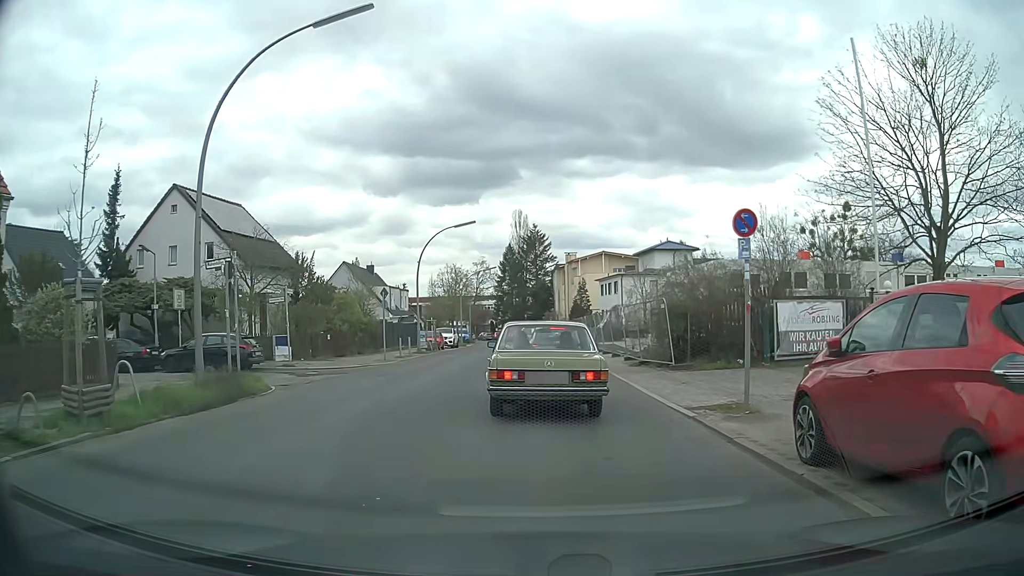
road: tertiary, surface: asphalt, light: Day
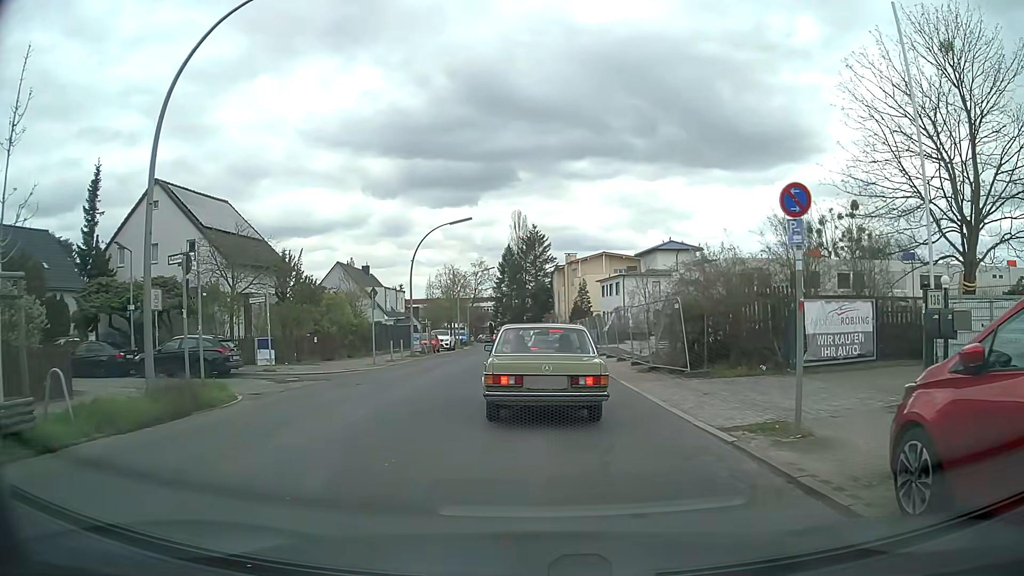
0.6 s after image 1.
(0.0, +2.0) m; 0°
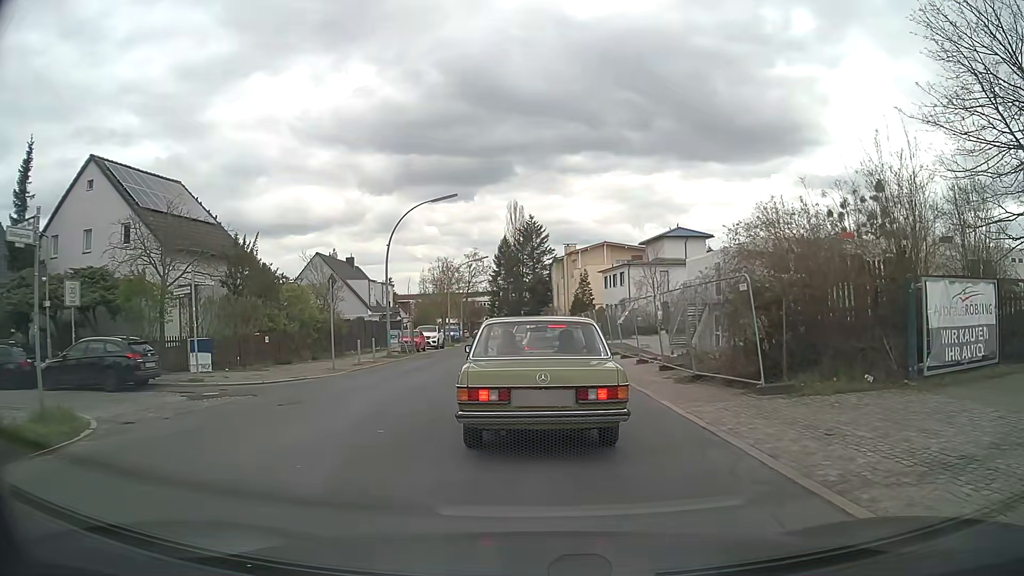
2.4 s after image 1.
(+0.1, +5.7) m; +1°
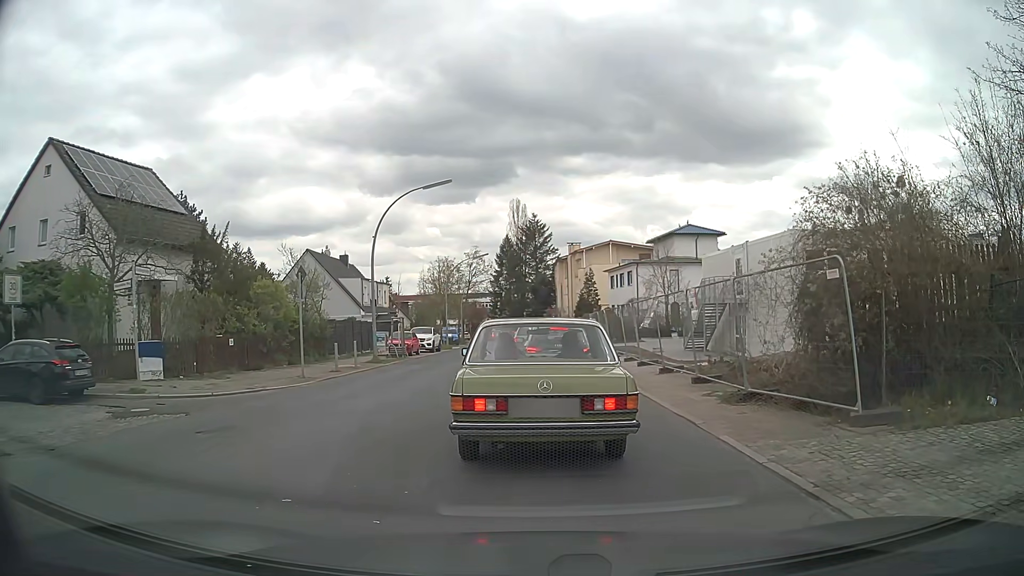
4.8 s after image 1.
(0.0, +3.3) m; -2°
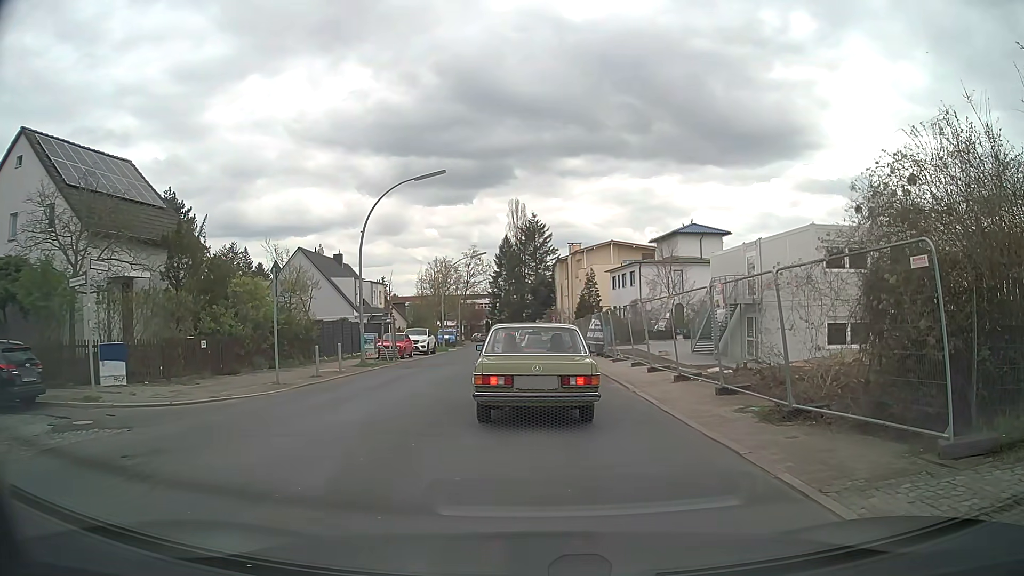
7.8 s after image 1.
(0.0, +2.1) m; 0°
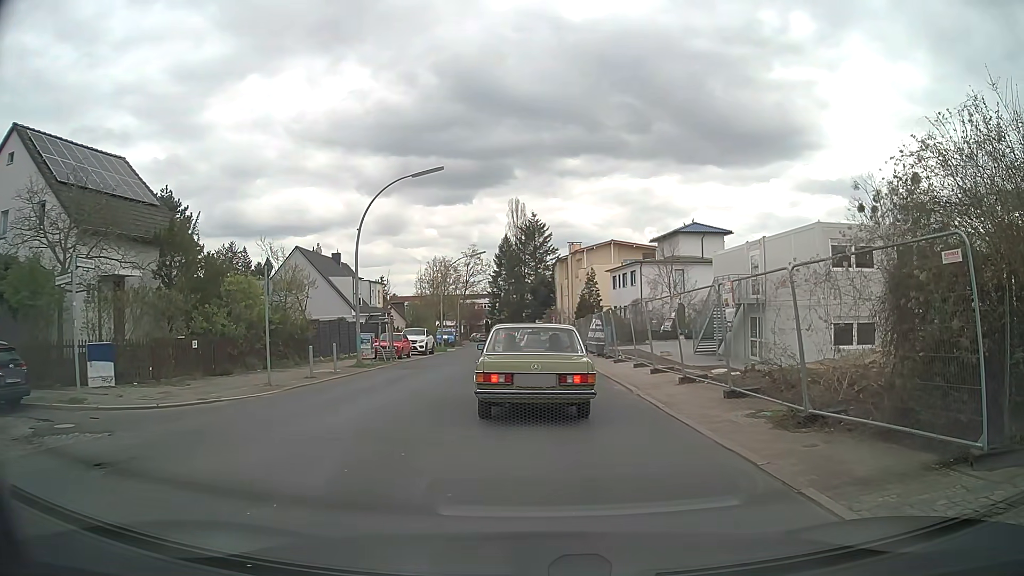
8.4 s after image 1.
(0.0, +0.6) m; 0°
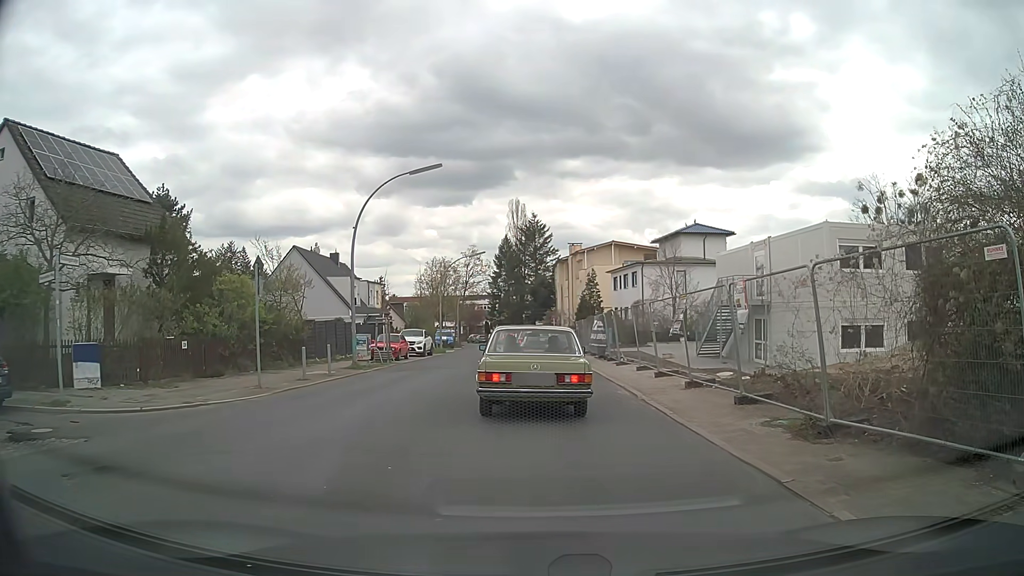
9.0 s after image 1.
(0.0, +0.7) m; 0°
